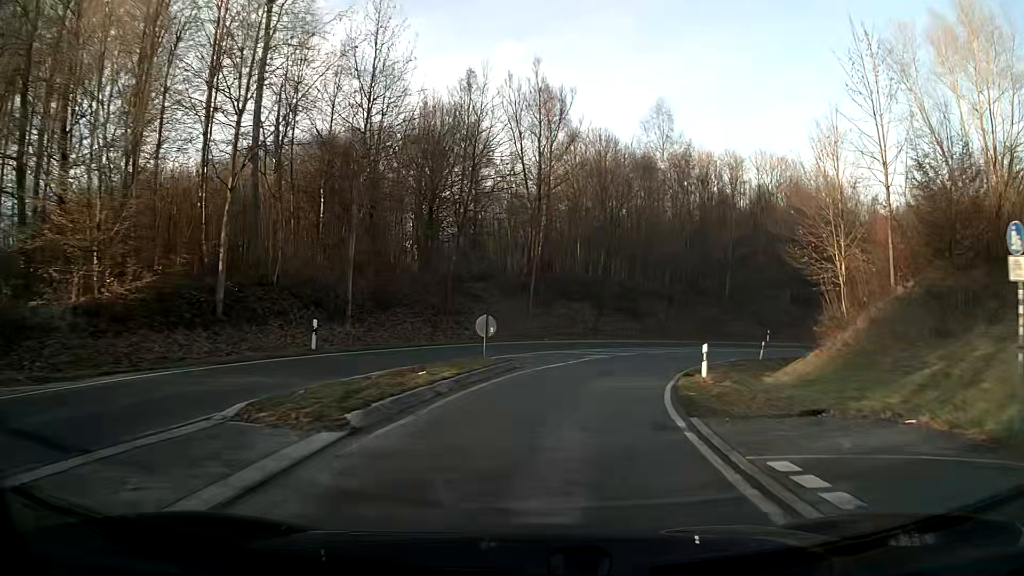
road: primary_link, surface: asphalt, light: Day
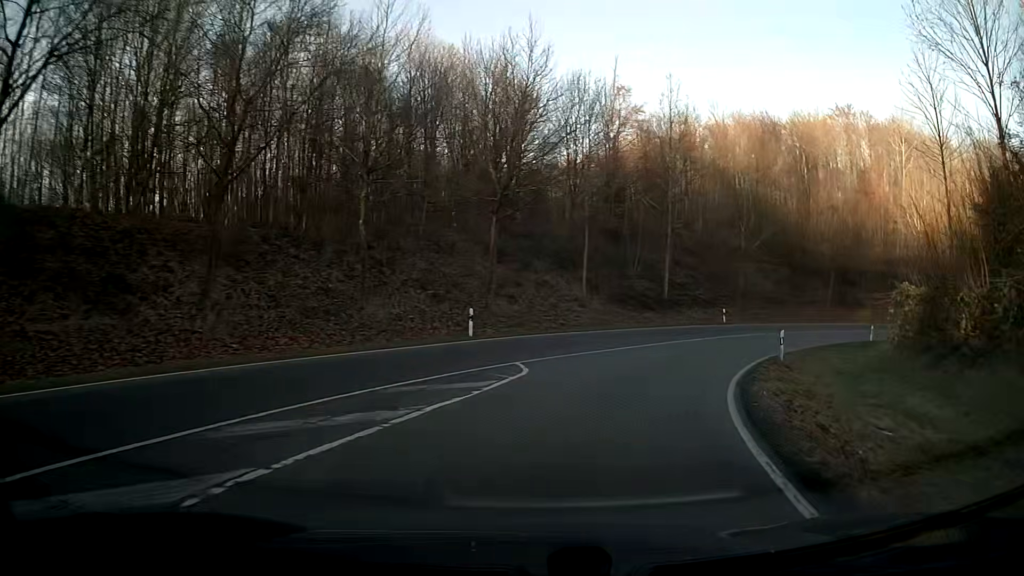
(+9.6, +36.1) m; +33°
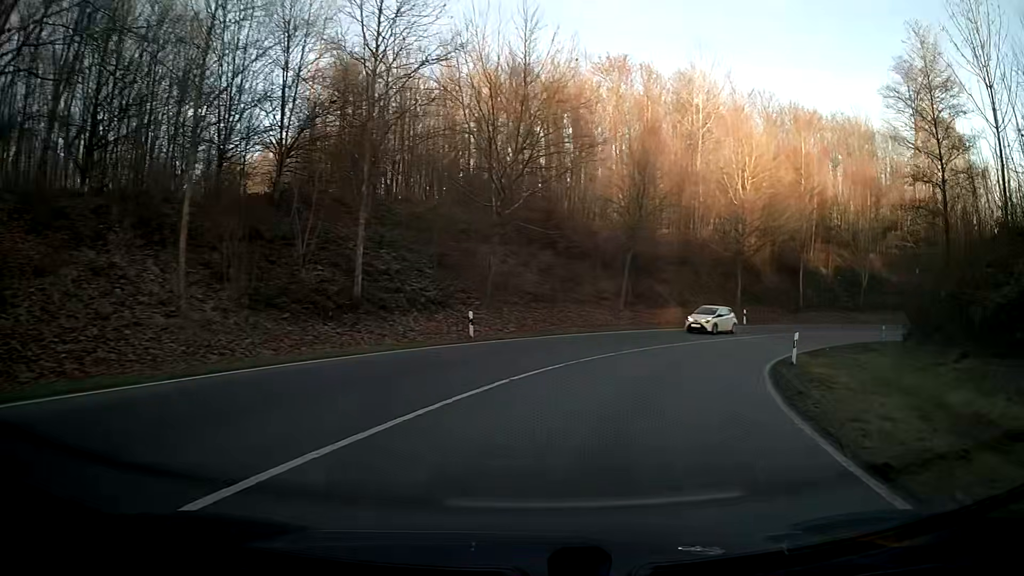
(+4.5, +21.5) m; +24°
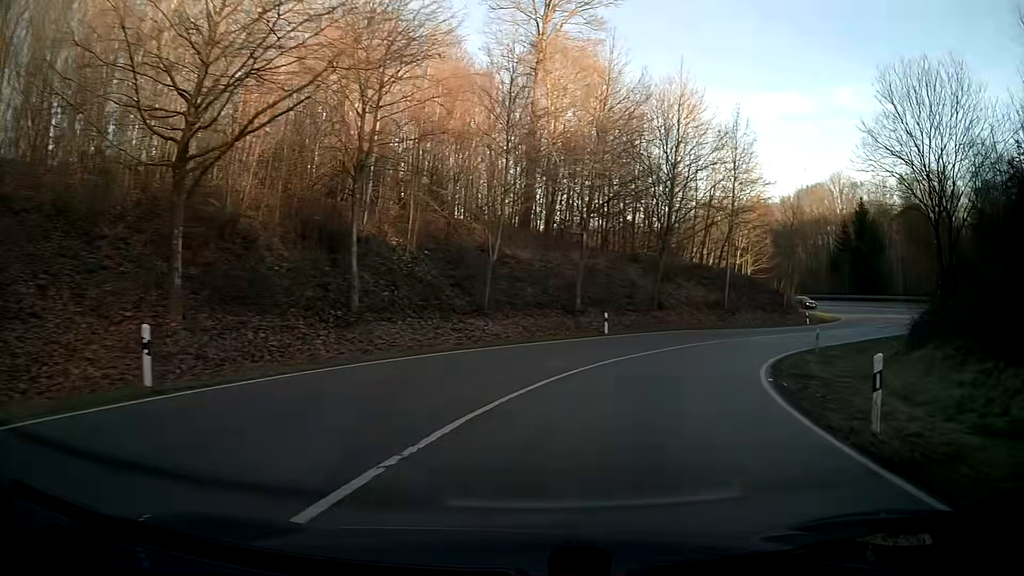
(+11.9, +33.2) m; +40°
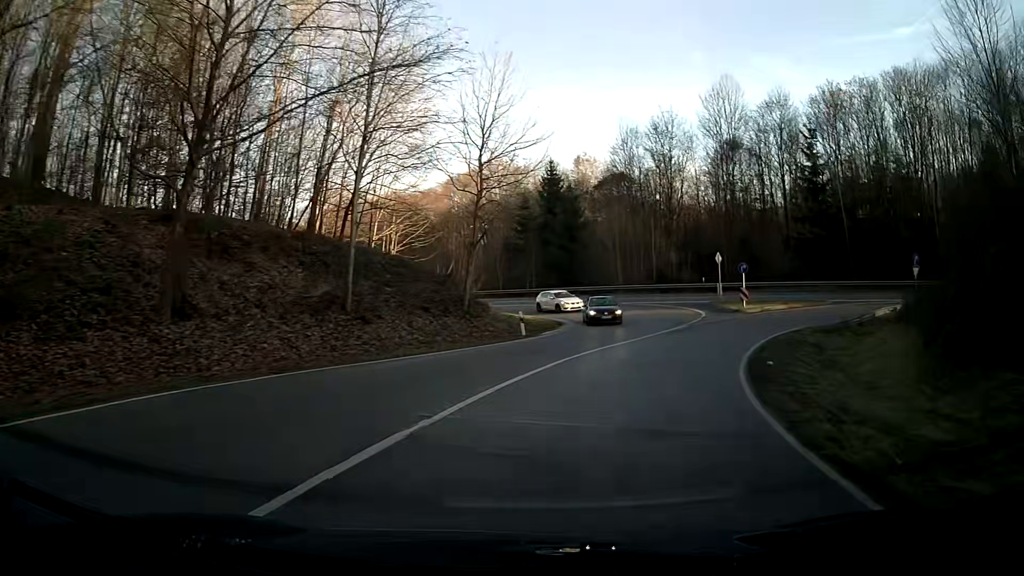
(+7.3, +26.7) m; +30°
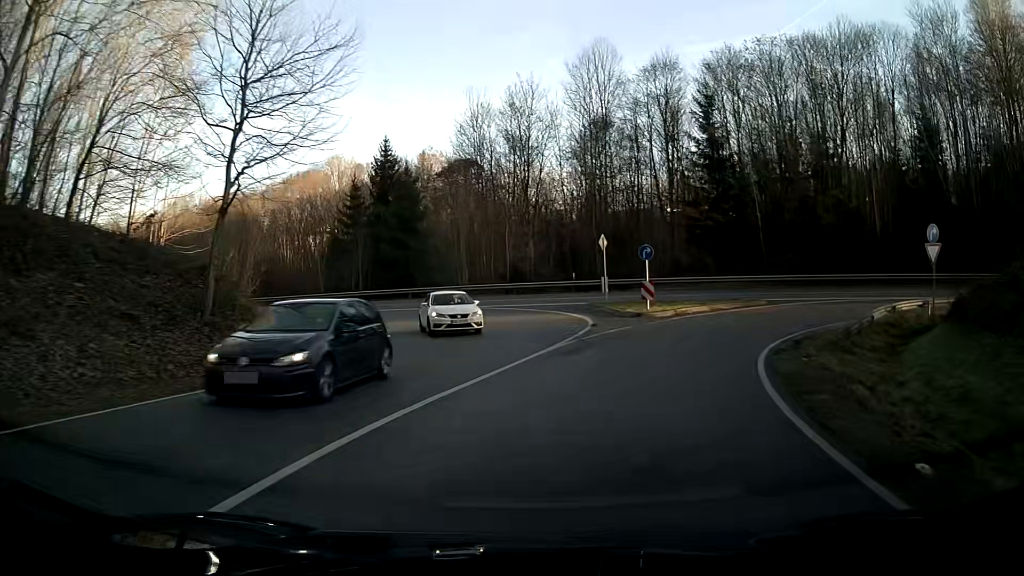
(+1.4, +12.6) m; +13°
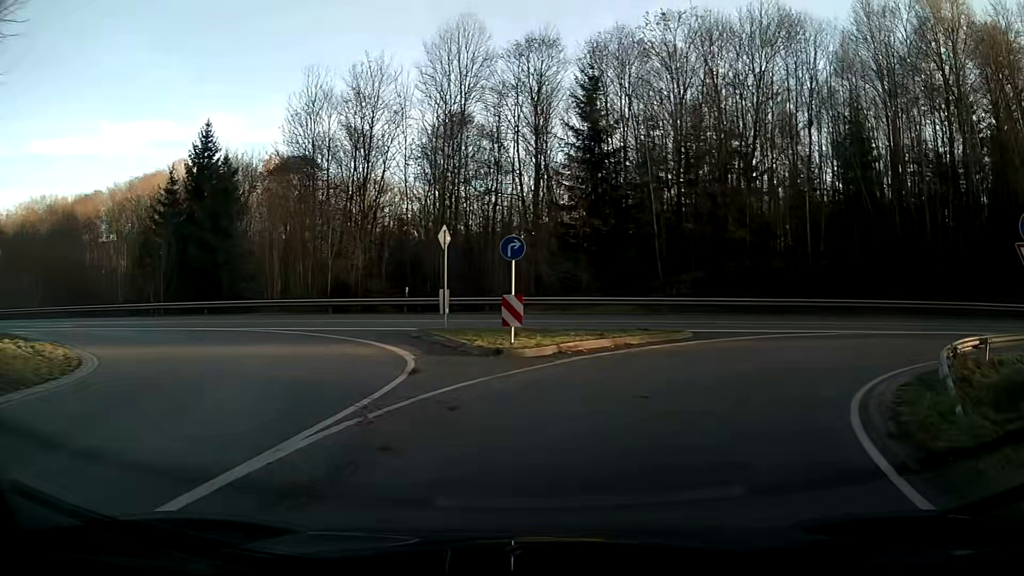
(+1.2, +10.6) m; +14°
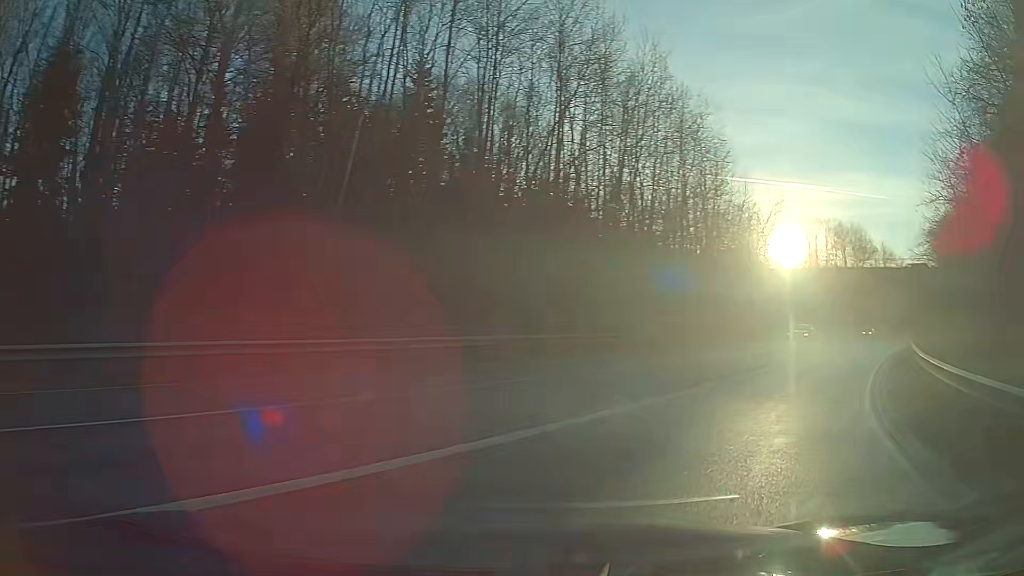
(+10.7, +16.6) m; +72°
(+2, +10) (+6, +19) (+10, +28) (+15, +37) (+20, +46) (+24, +54) (+29, +63) (+34, +72) (+39, +81) (+43, +90) m
